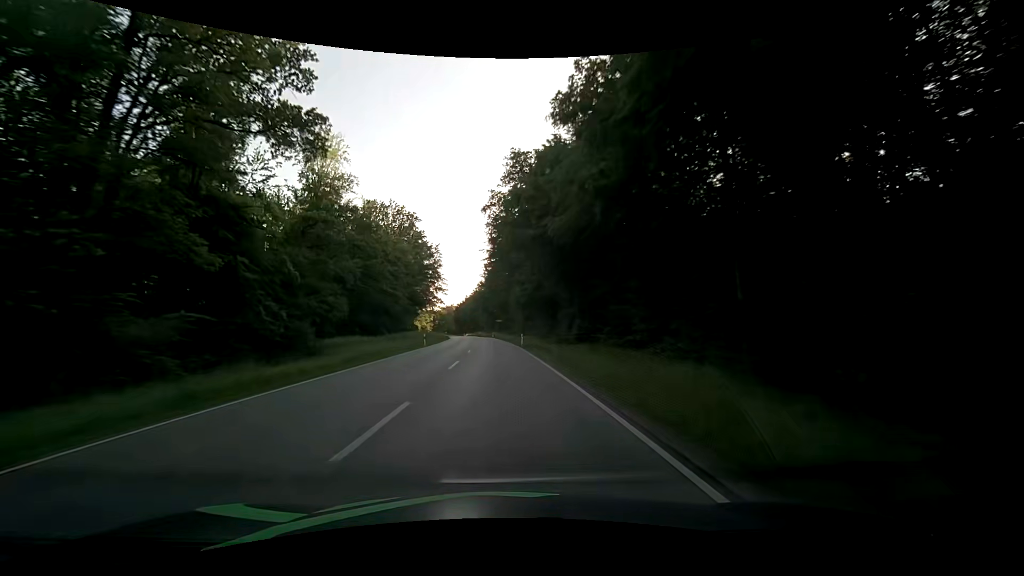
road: secondary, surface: asphalt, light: Day
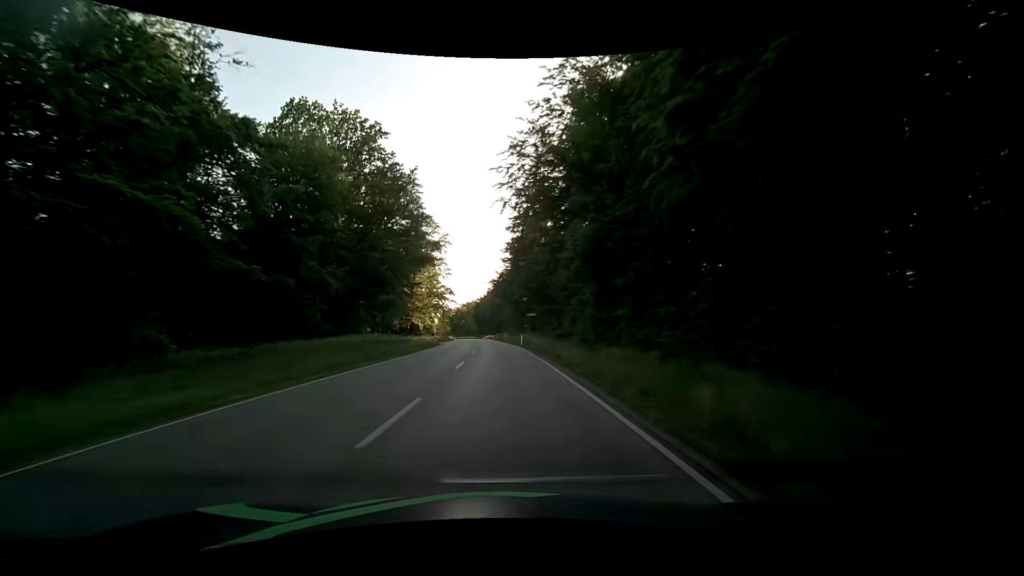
(-1.4, +47.5) m; -4°
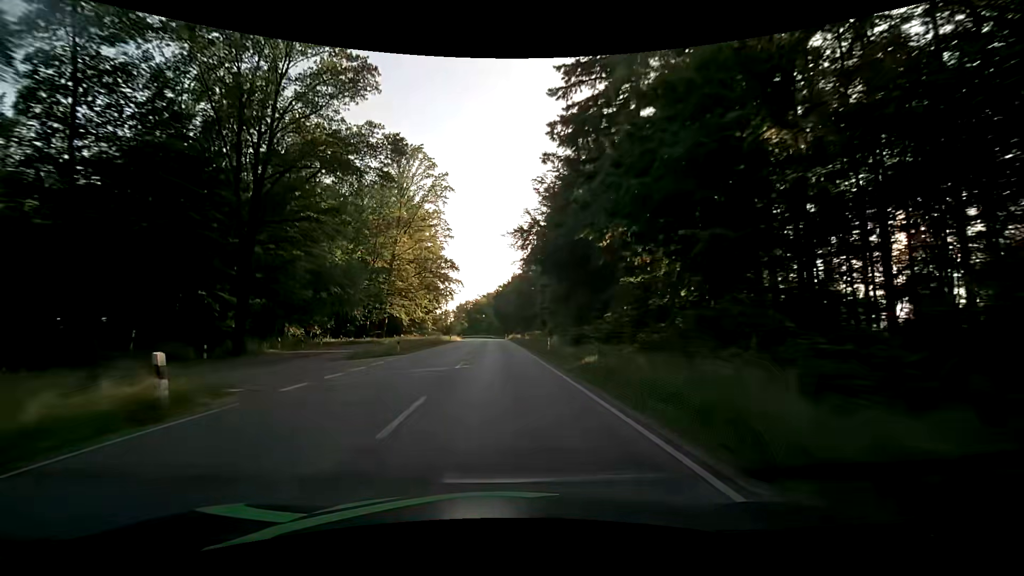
(-0.9, +47.6) m; -3°
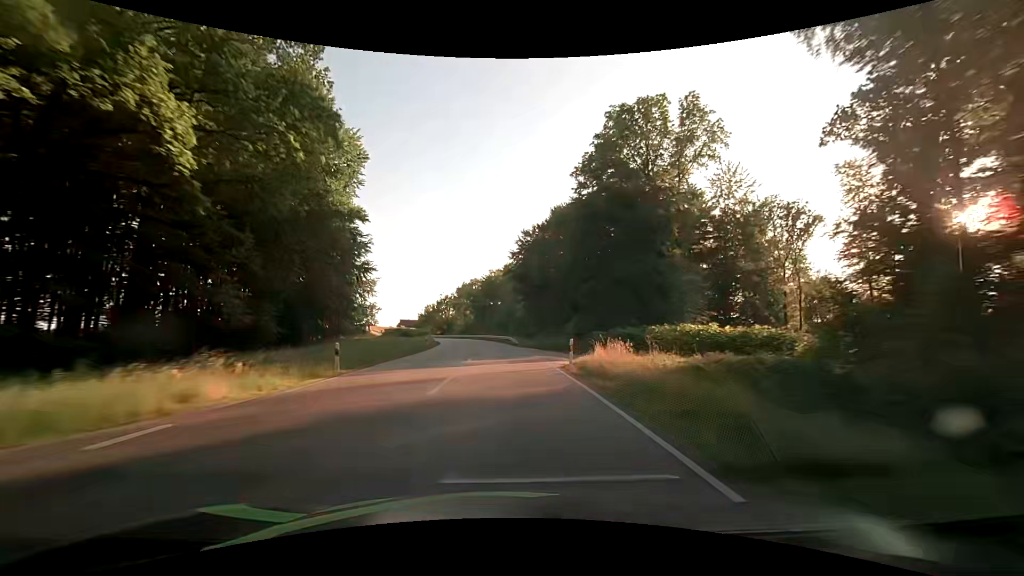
(-1.7, +79.5) m; -2°
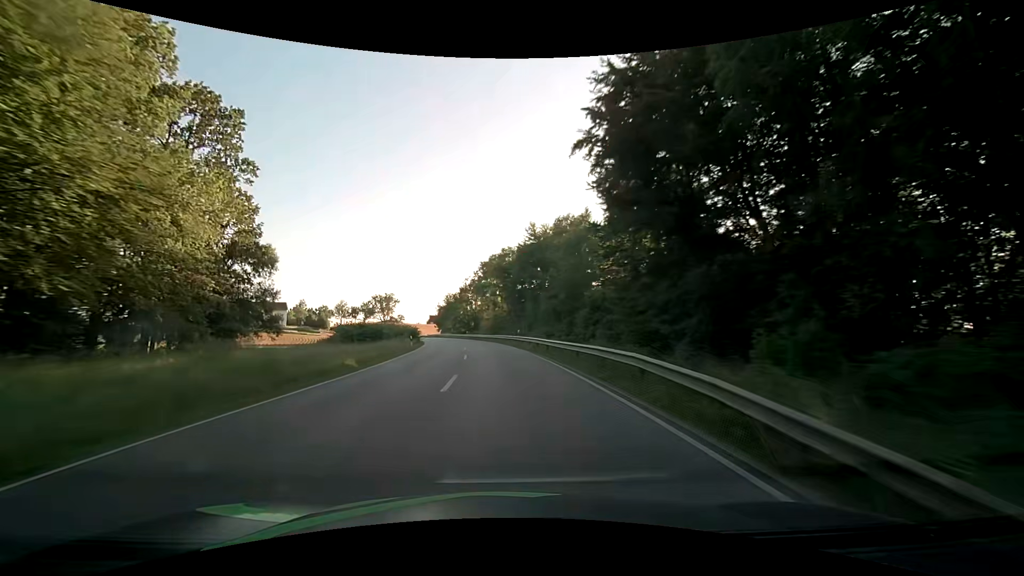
(-1.6, +47.7) m; -5°
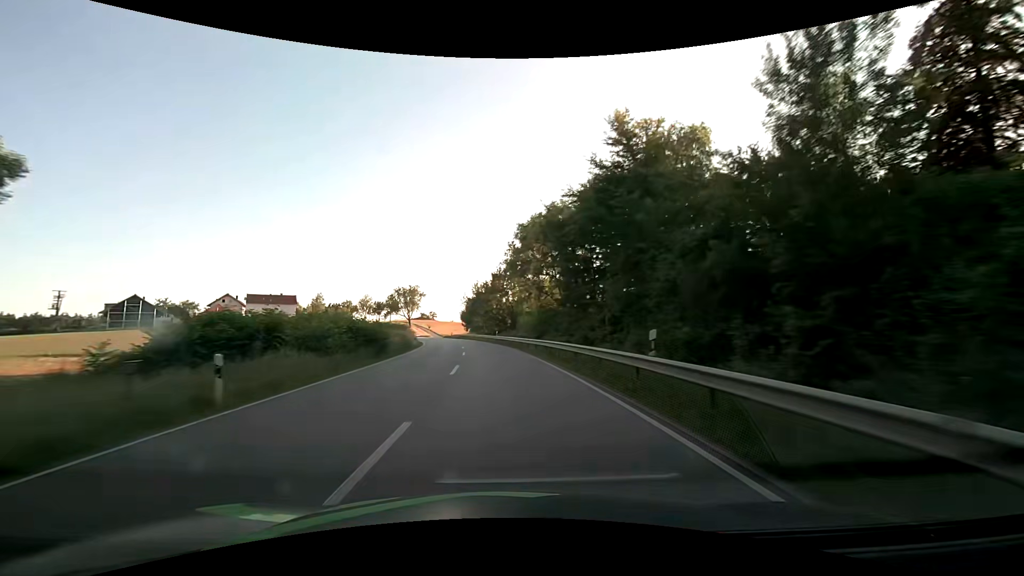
(-1.2, +31.7) m; -4°
(0, +10) (-1, +20) (-1, +30) (-2, +40) (-3, +50) (-5, +60) (-7, +70) (-9, +79) (-11, +89) (-14, +99) m
